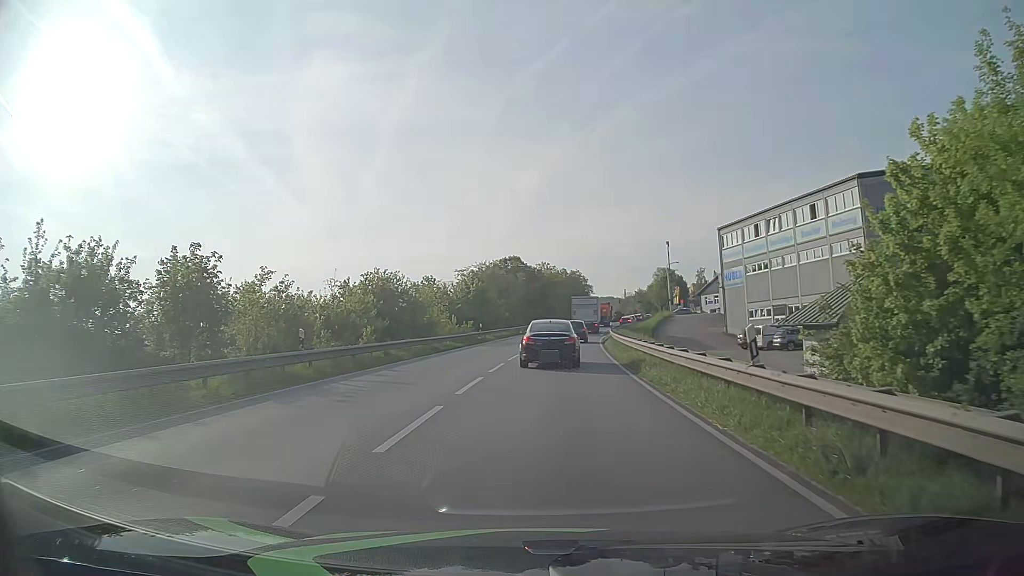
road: primary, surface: asphalt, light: Day
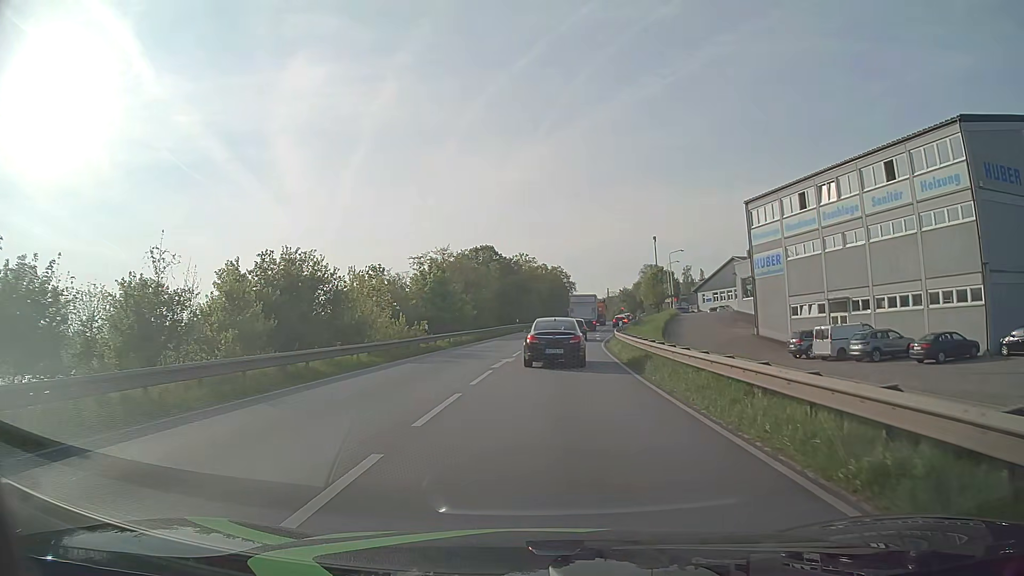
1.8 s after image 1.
(+0.2, +16.1) m; +2°
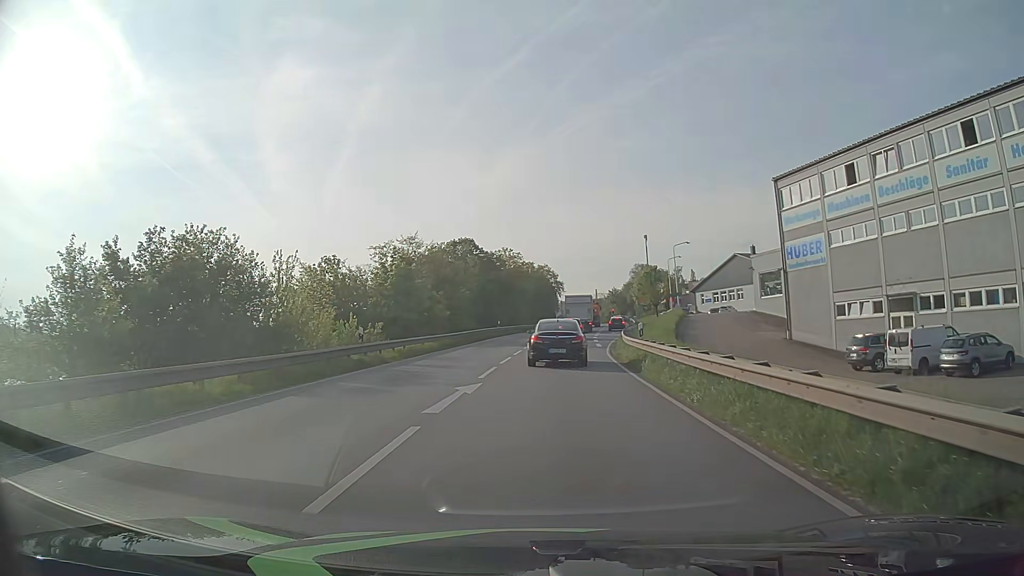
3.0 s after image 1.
(+0.1, +10.1) m; +1°
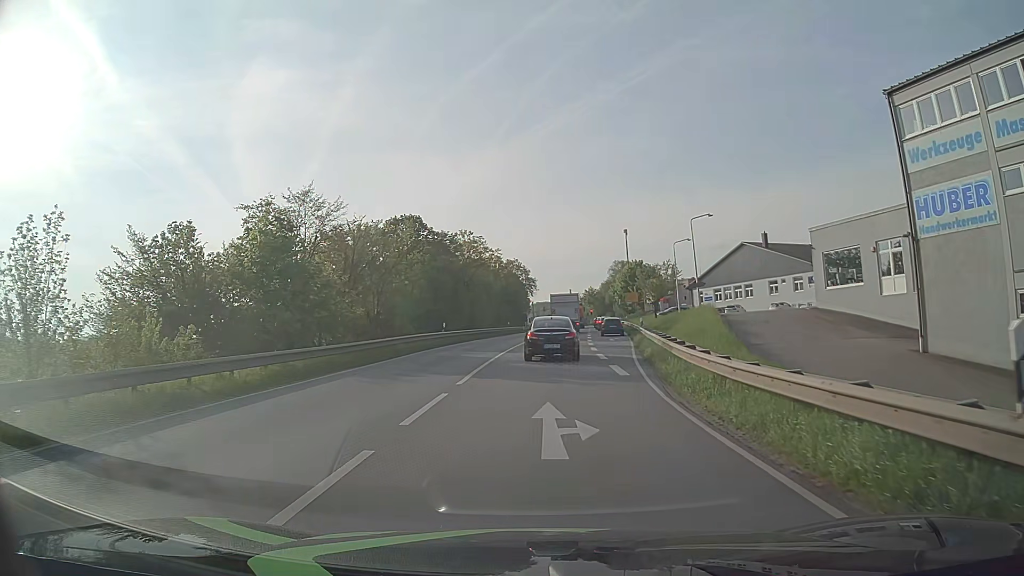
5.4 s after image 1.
(+0.4, +19.7) m; +2°
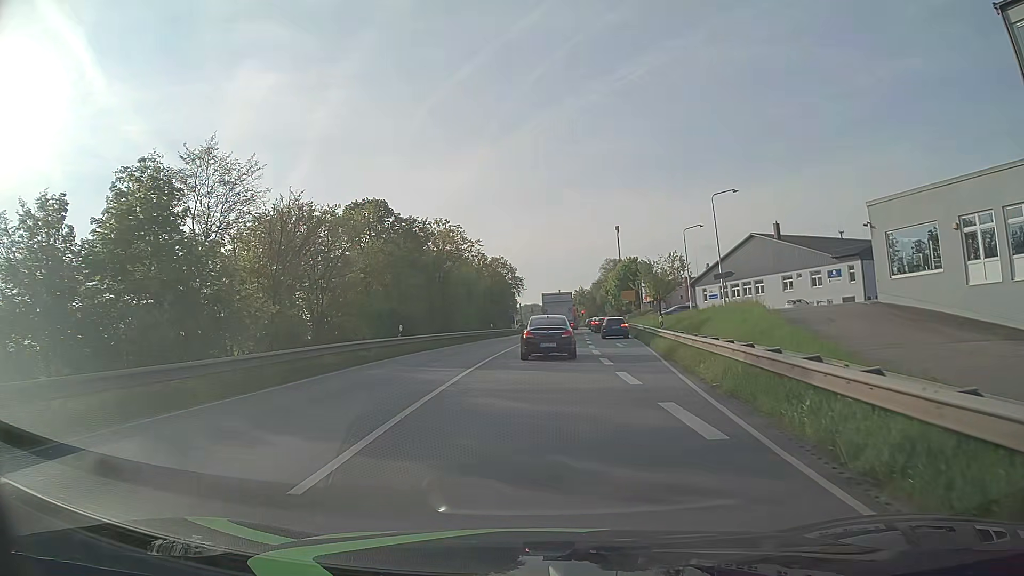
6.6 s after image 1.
(+0.2, +9.8) m; +1°
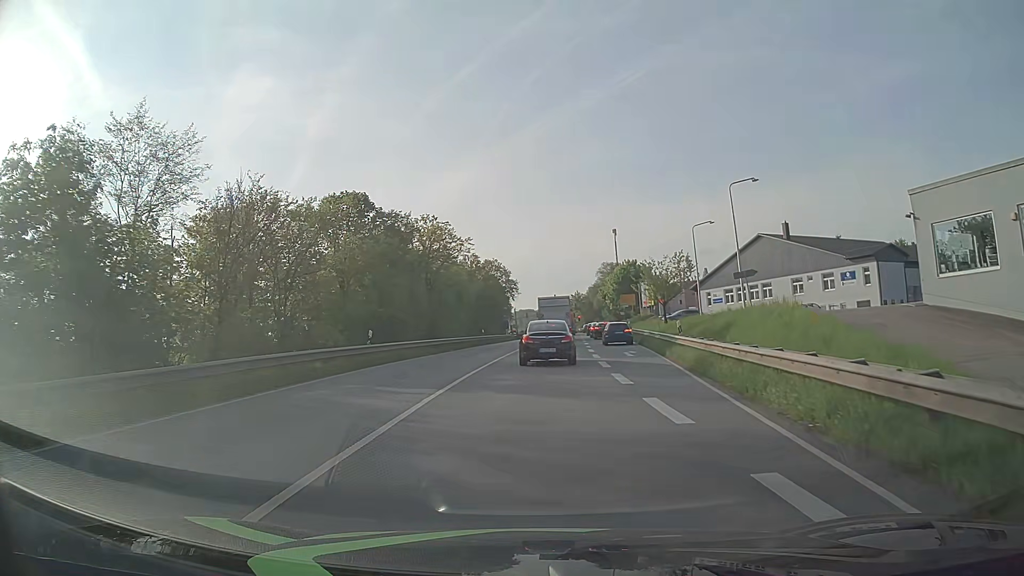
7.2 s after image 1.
(0.0, +4.9) m; 0°
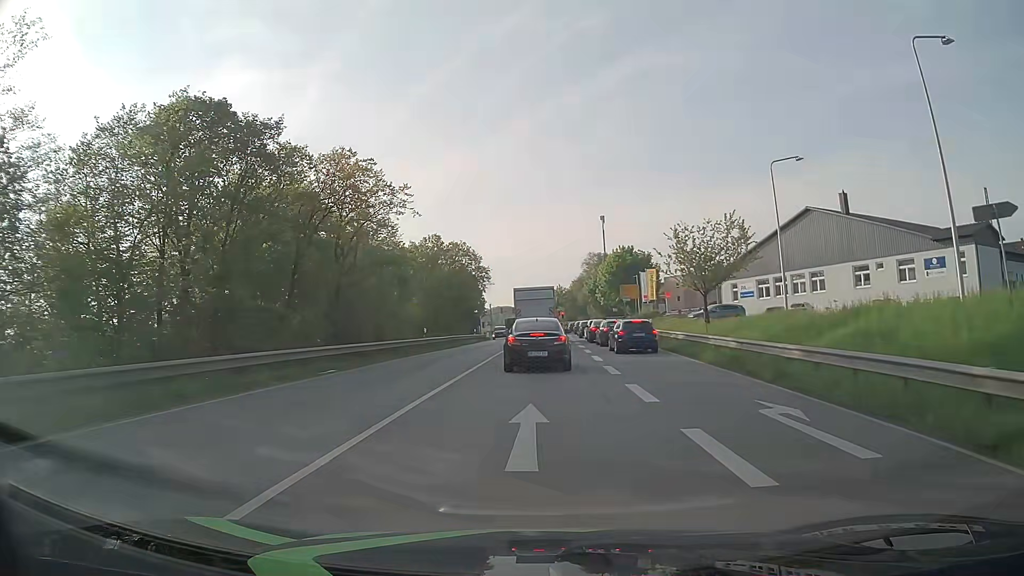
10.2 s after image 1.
(+0.4, +21.0) m; +1°
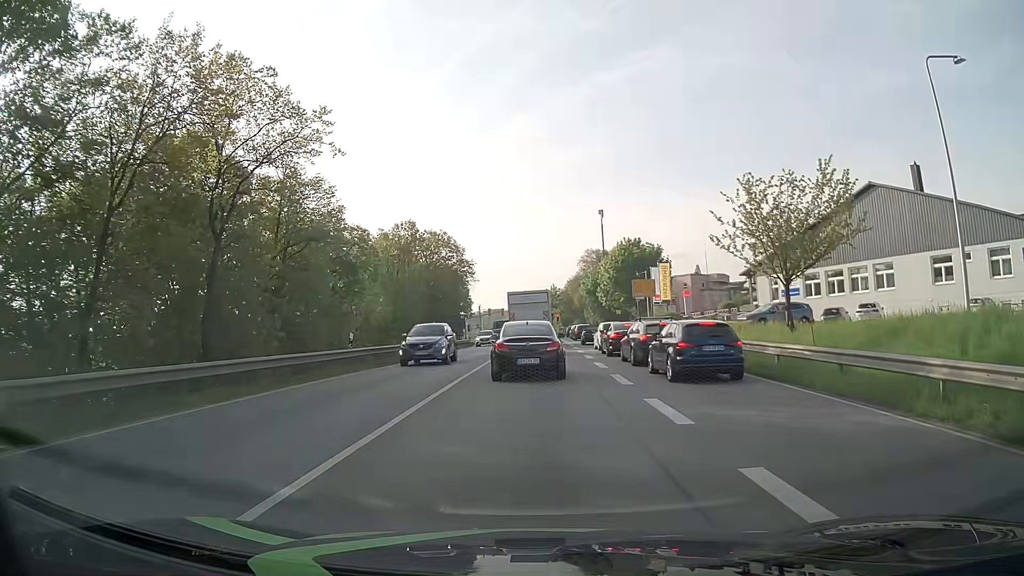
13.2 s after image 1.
(+0.3, +14.2) m; +1°
